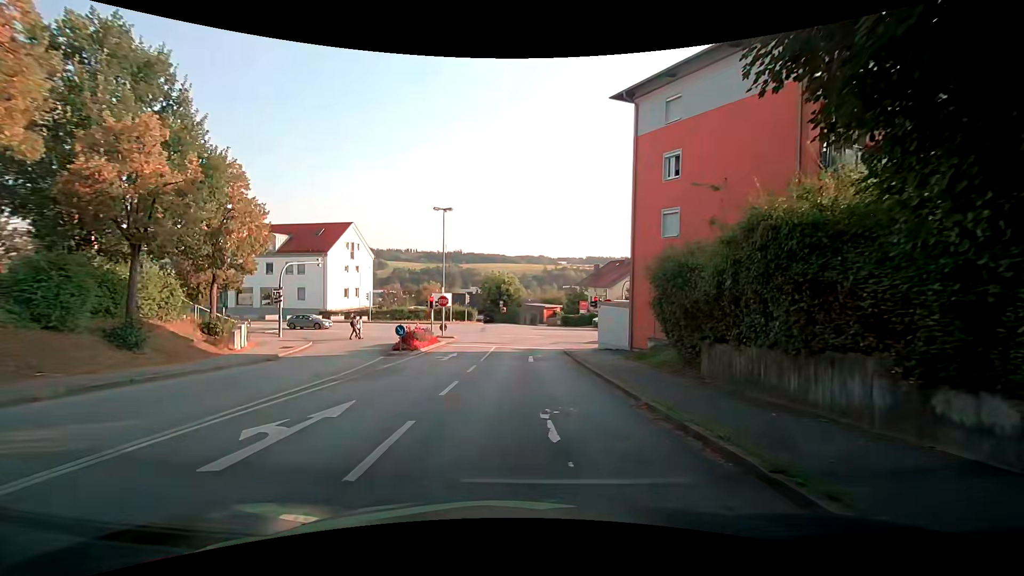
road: residential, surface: asphalt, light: Day
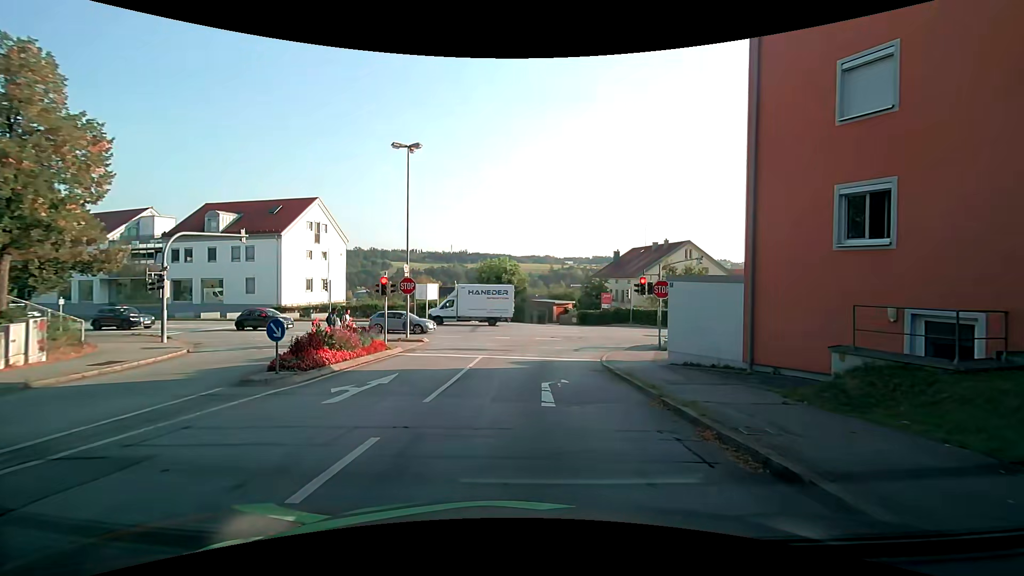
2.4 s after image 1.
(-0.3, +13.0) m; -1°
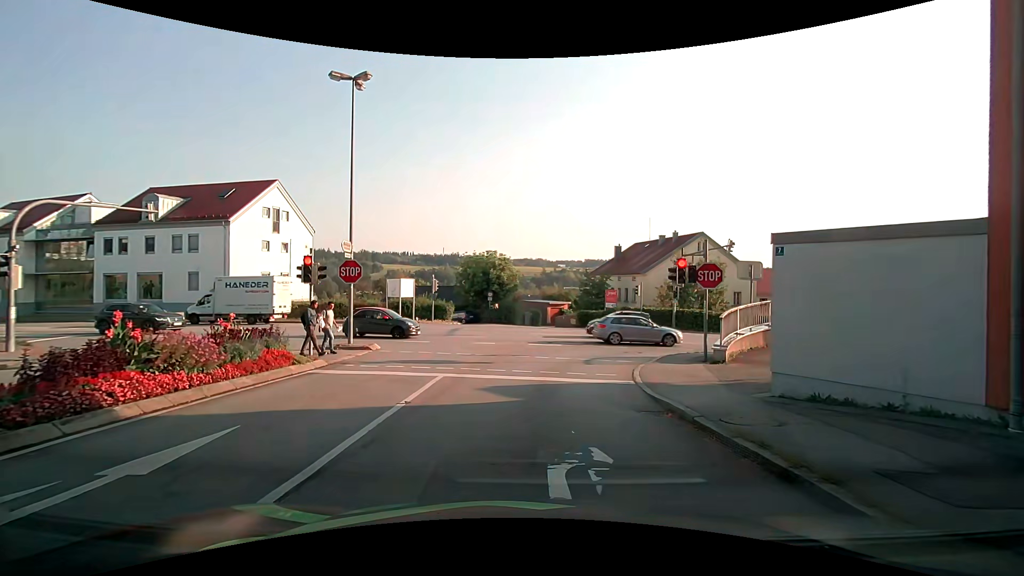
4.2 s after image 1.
(0.0, +6.9) m; 0°
